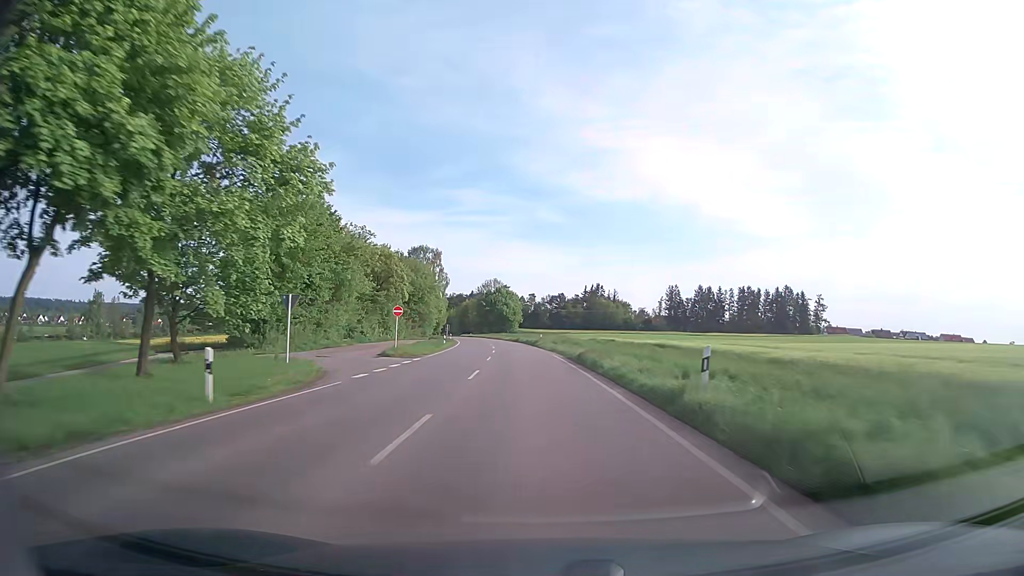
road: secondary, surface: asphalt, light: Day
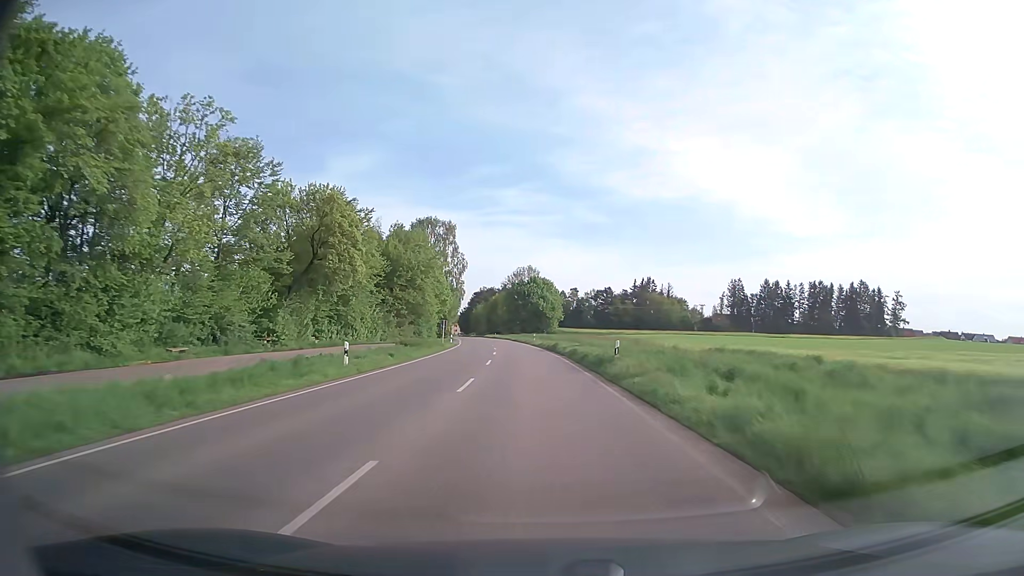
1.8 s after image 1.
(-1.1, +40.2) m; -3°
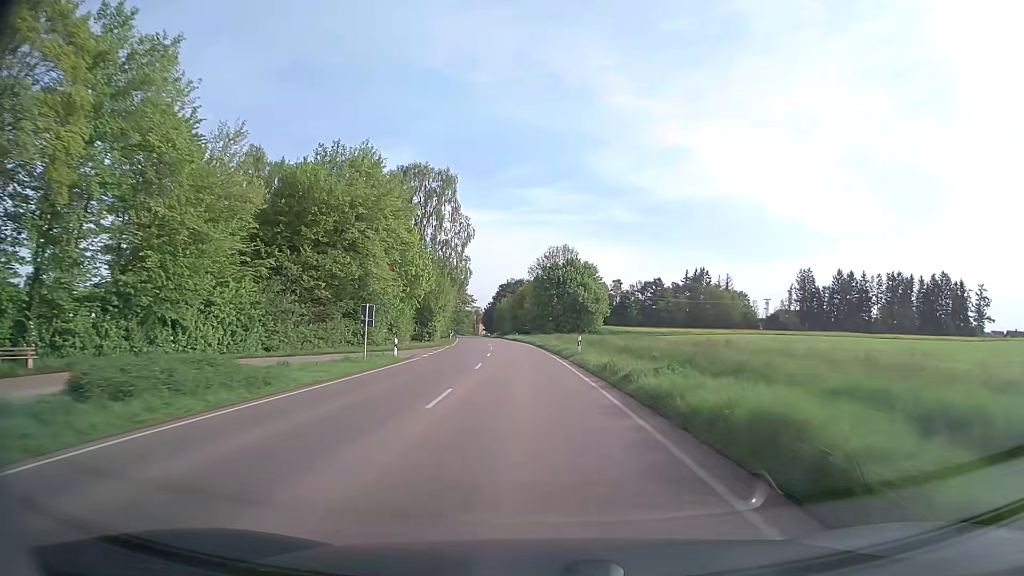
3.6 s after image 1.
(-0.9, +39.4) m; -3°
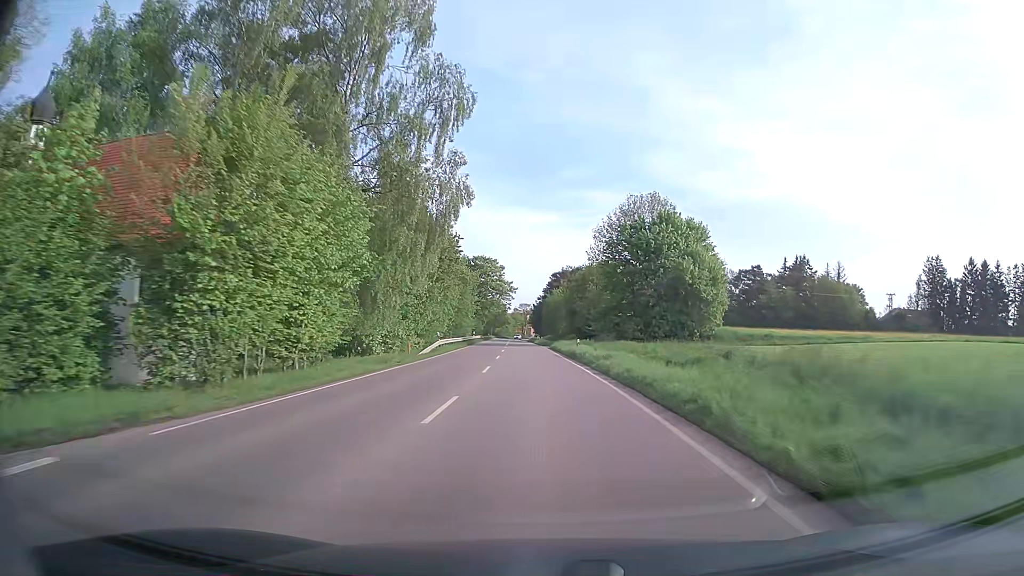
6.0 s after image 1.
(-2.1, +50.4) m; -5°
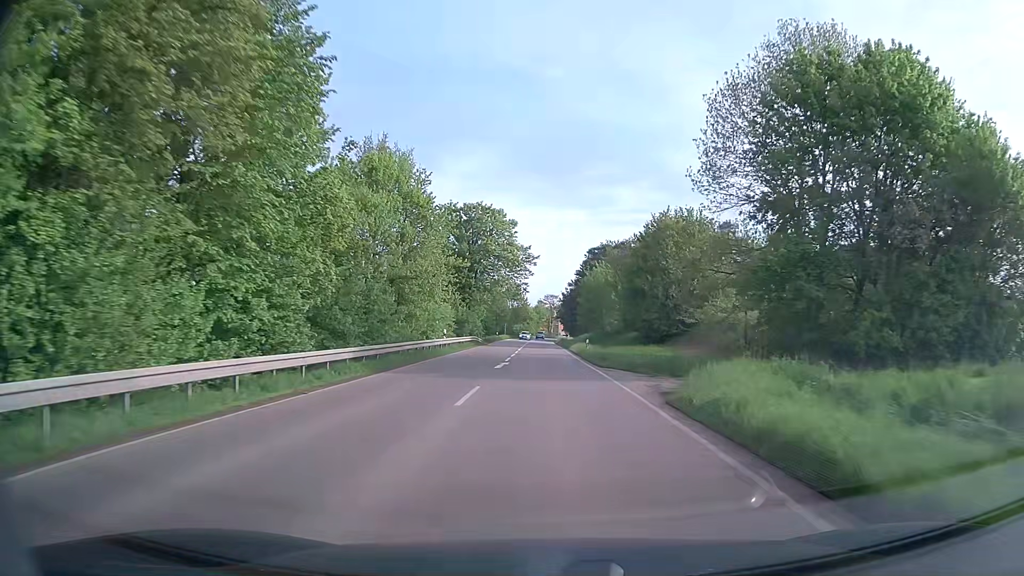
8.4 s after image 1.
(-1.3, +45.9) m; -2°
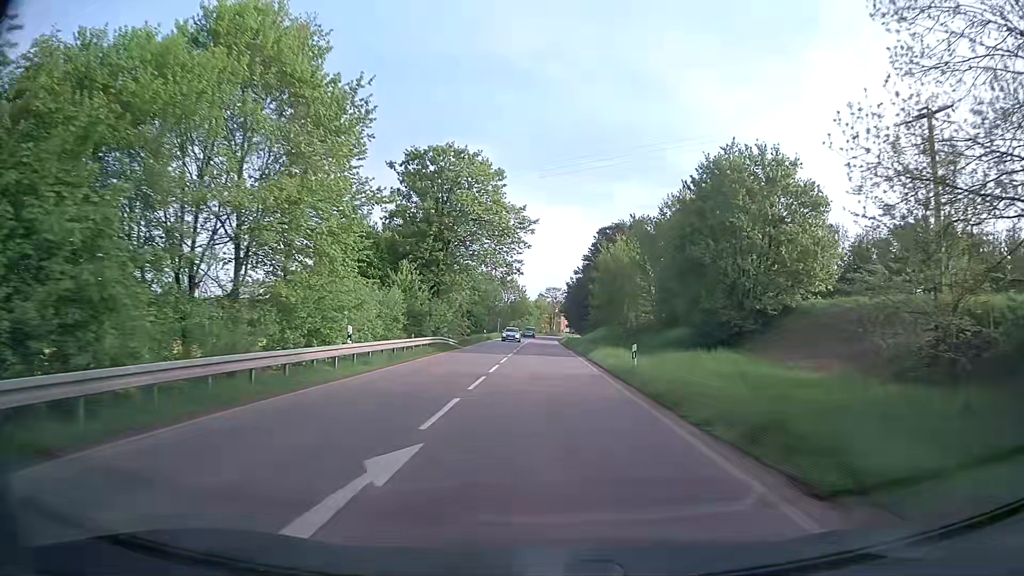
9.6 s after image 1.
(-0.1, +21.1) m; 0°
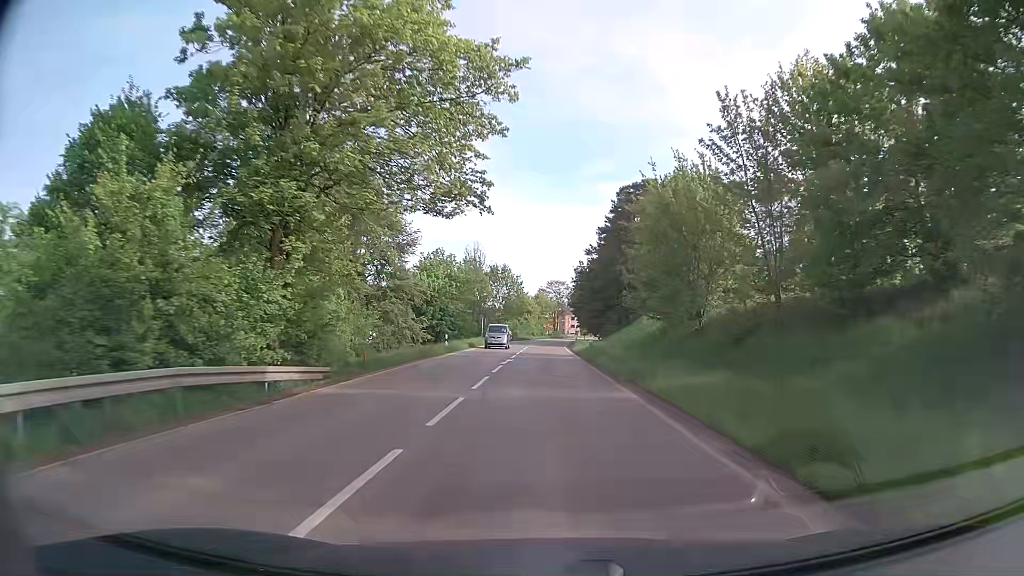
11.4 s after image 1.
(-0.1, +29.3) m; 0°
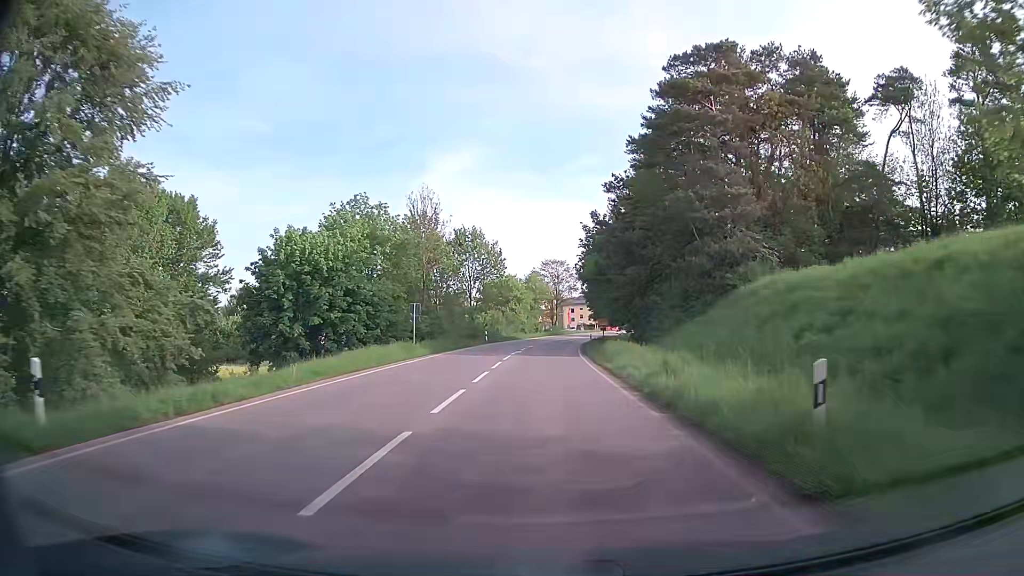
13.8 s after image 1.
(+0.1, +34.6) m; 0°
(0, +10) (0, +20) (0, +30) (0, +40) (+1, +50) (+1, +60) (+2, +70) (+4, +80) (+6, +90) (+8, +99) m
